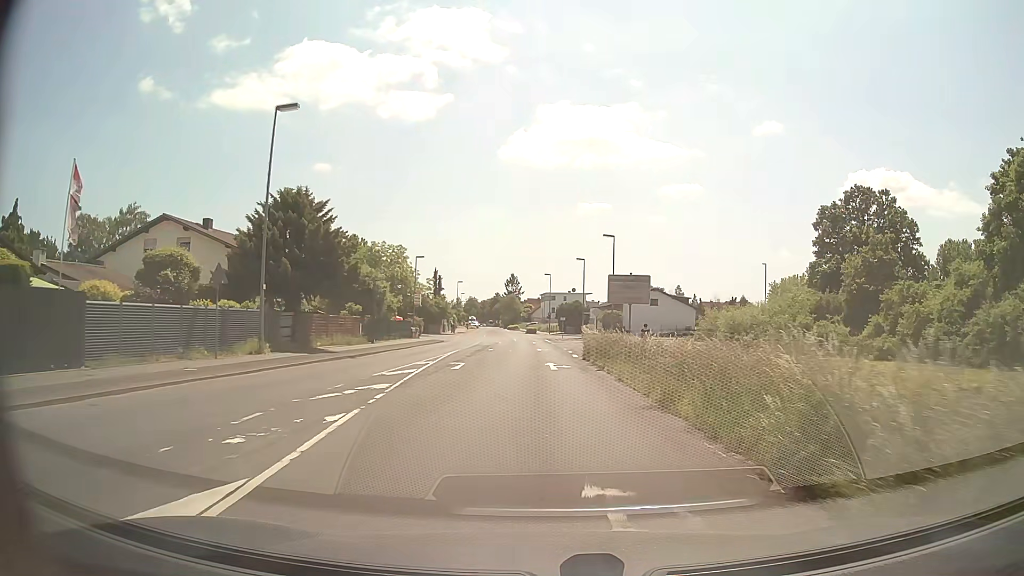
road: unclassified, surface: asphalt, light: Day
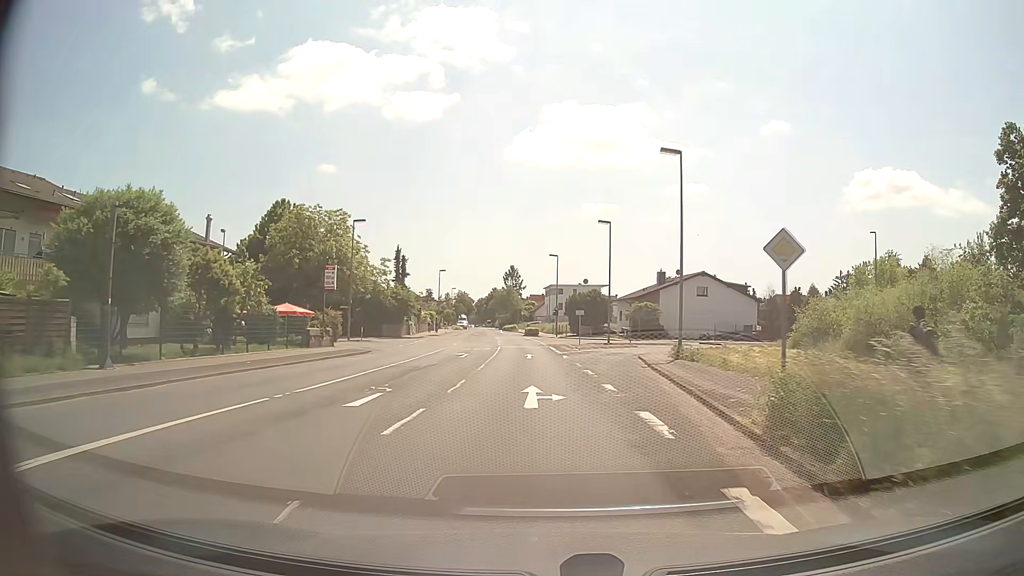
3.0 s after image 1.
(+0.2, +31.1) m; 0°
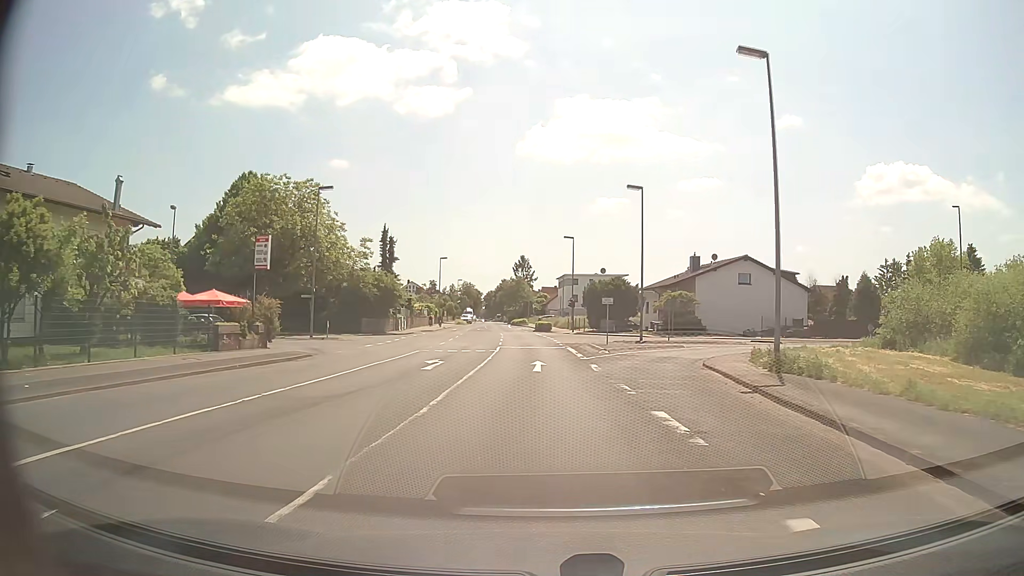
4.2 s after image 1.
(-0.2, +12.4) m; -1°
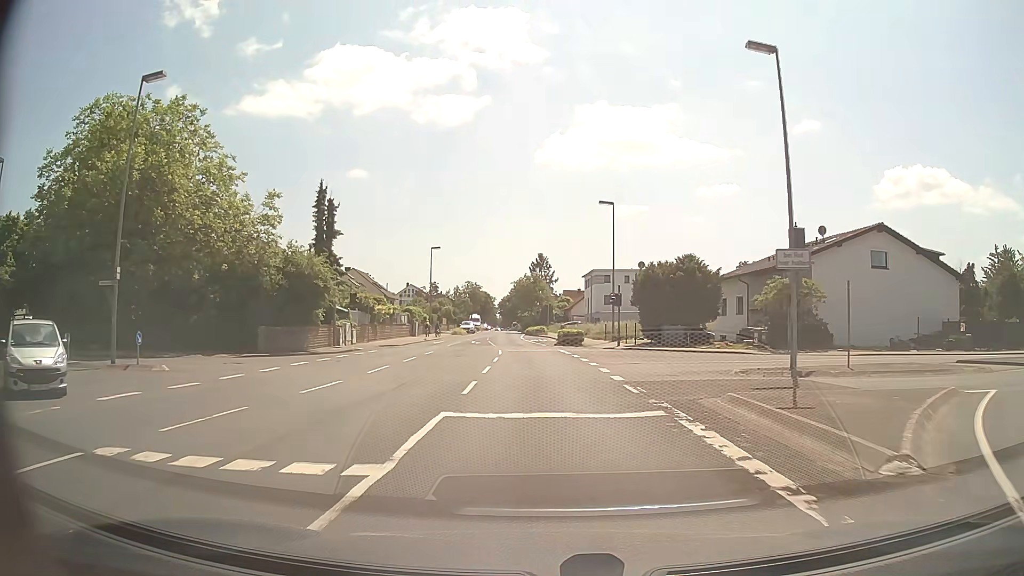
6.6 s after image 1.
(-0.4, +24.9) m; -2°
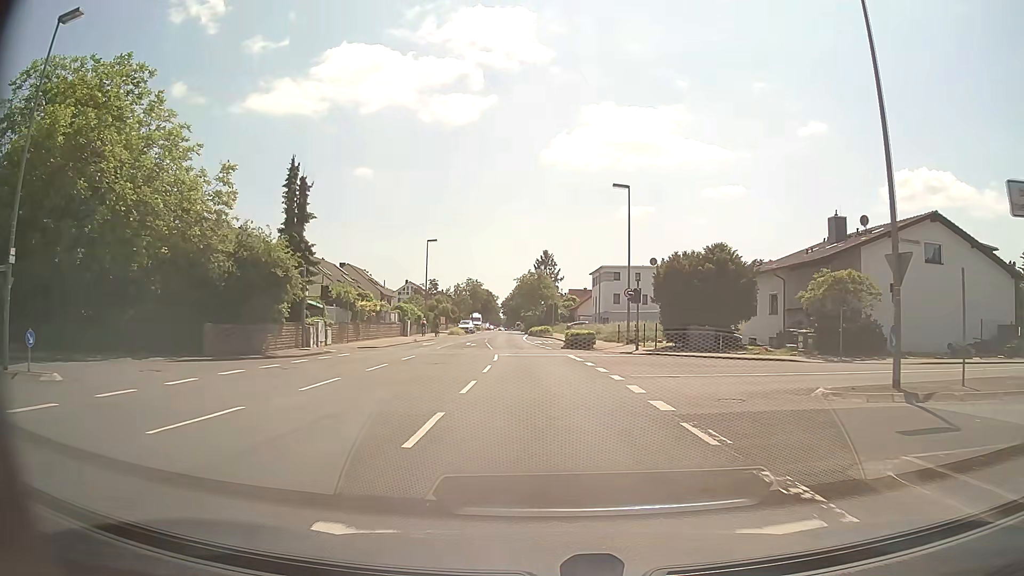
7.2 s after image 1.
(0.0, +6.2) m; 0°
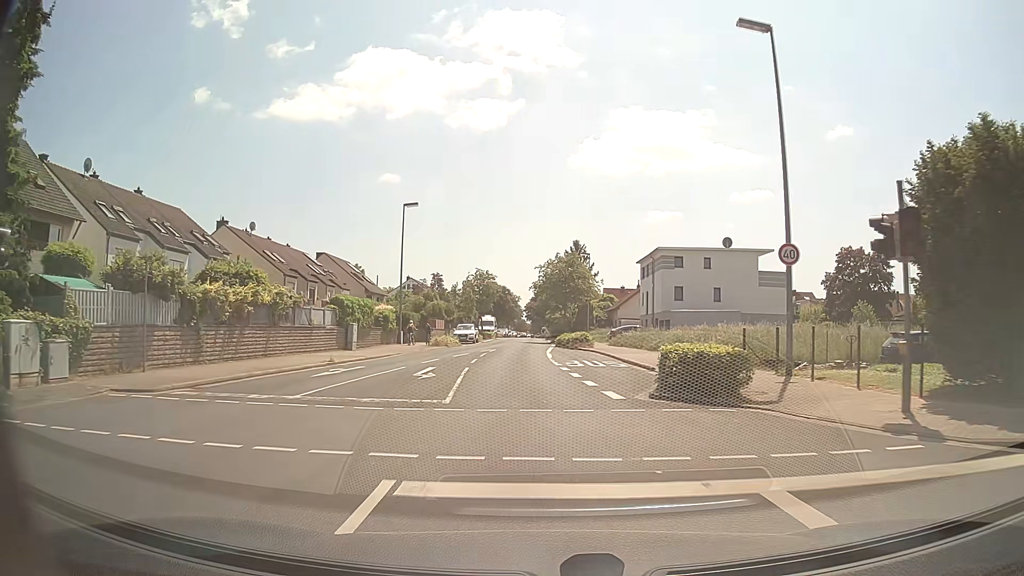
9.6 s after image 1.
(-0.5, +24.8) m; -2°
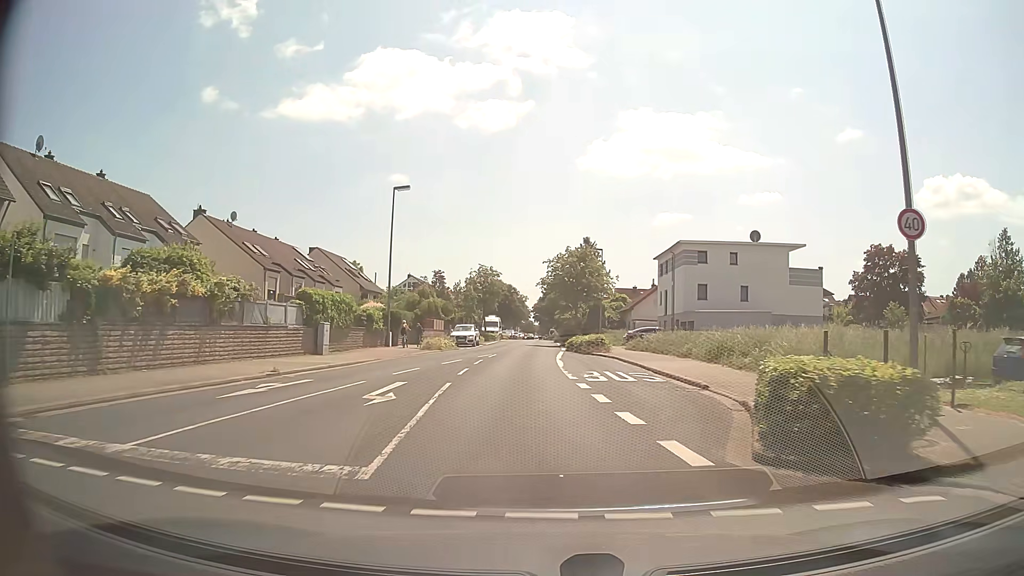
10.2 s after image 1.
(0.0, +6.2) m; -1°
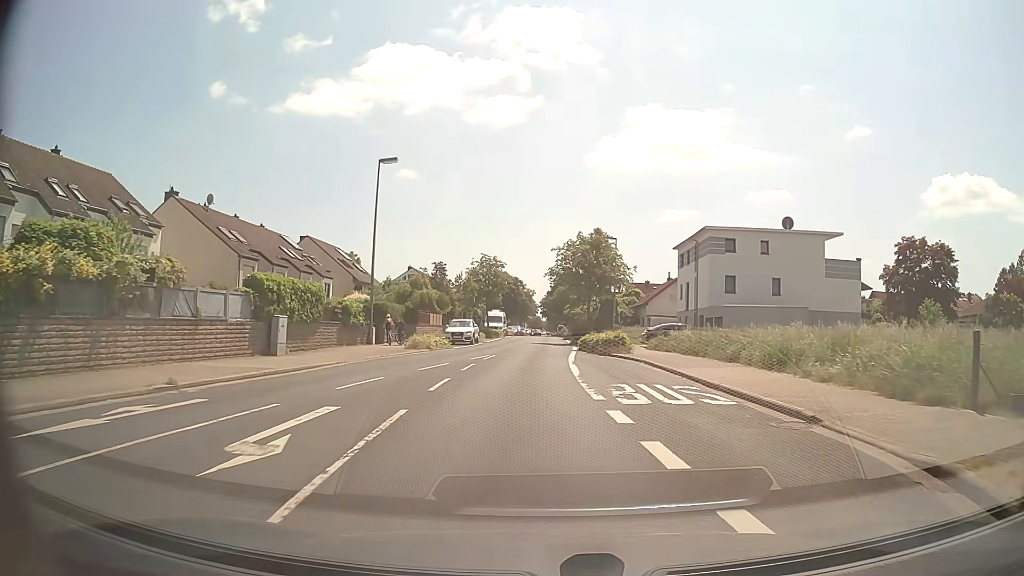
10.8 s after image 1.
(0.0, +6.2) m; -1°
(0, +10) (0, +20) (0, +30) (+1, +40) (+1, +50) (+1, +60) (+1, +70) (+1, +80) (+2, +90) (+2, +100) m
